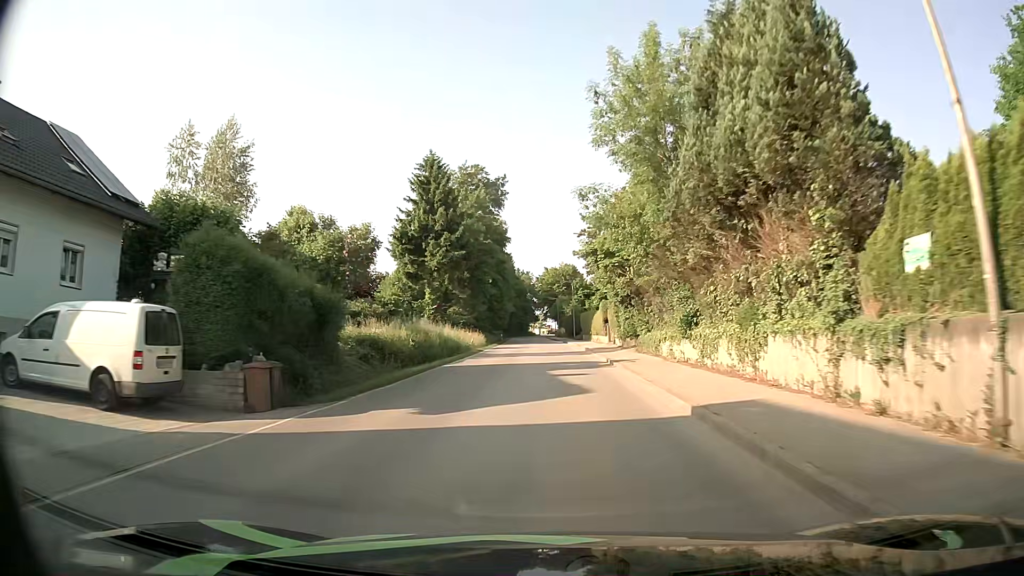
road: tertiary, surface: asphalt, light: Day
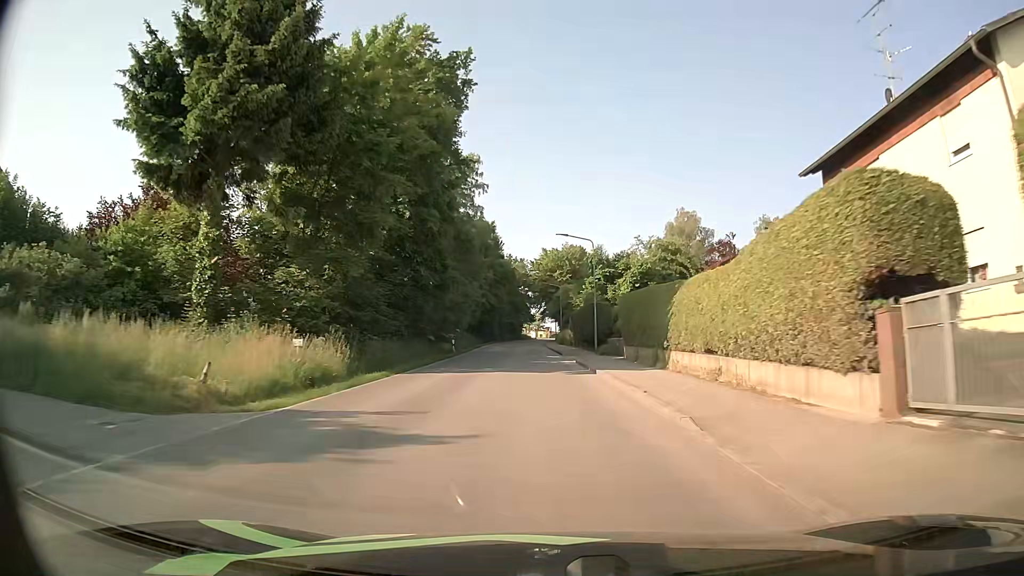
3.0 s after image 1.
(+0.7, +42.9) m; +1°
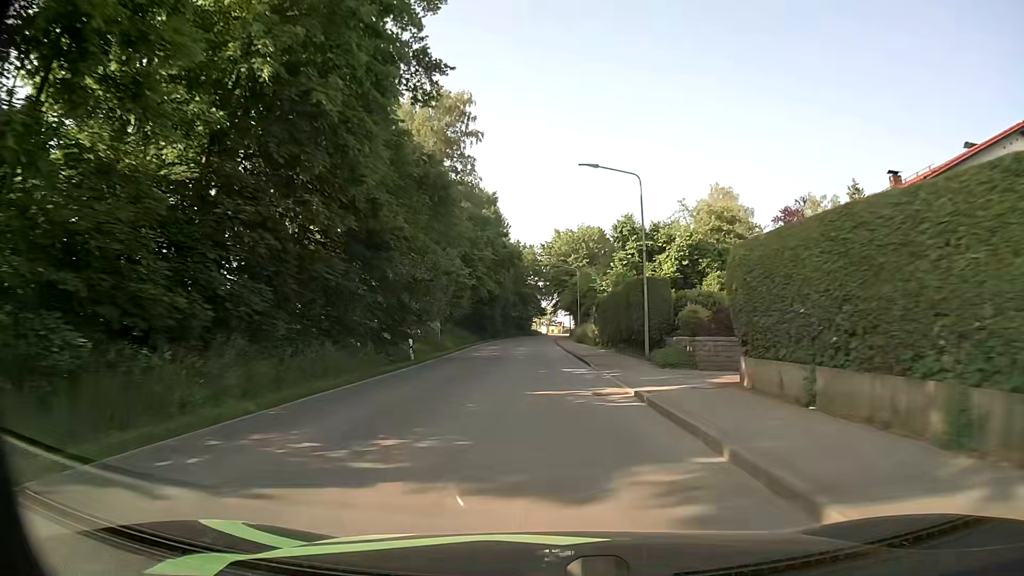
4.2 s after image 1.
(-0.2, +17.8) m; -1°
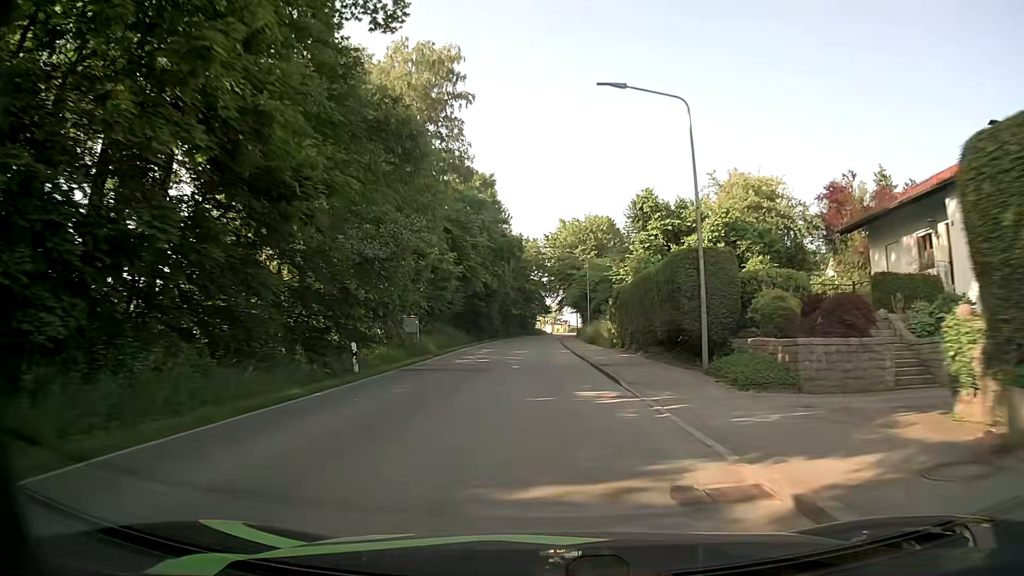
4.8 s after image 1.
(0.0, +8.9) m; -1°
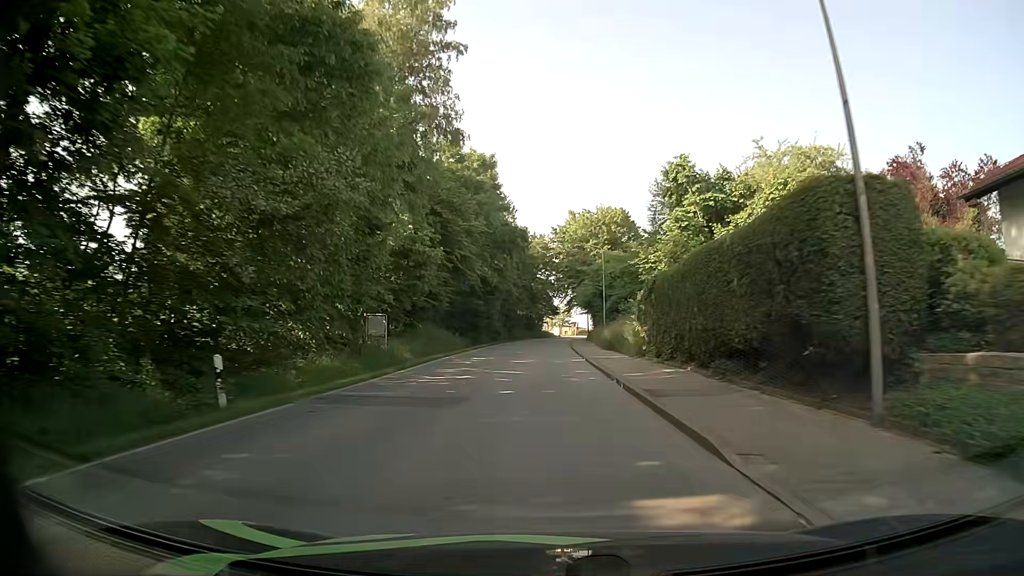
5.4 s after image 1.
(0.0, +8.7) m; 0°
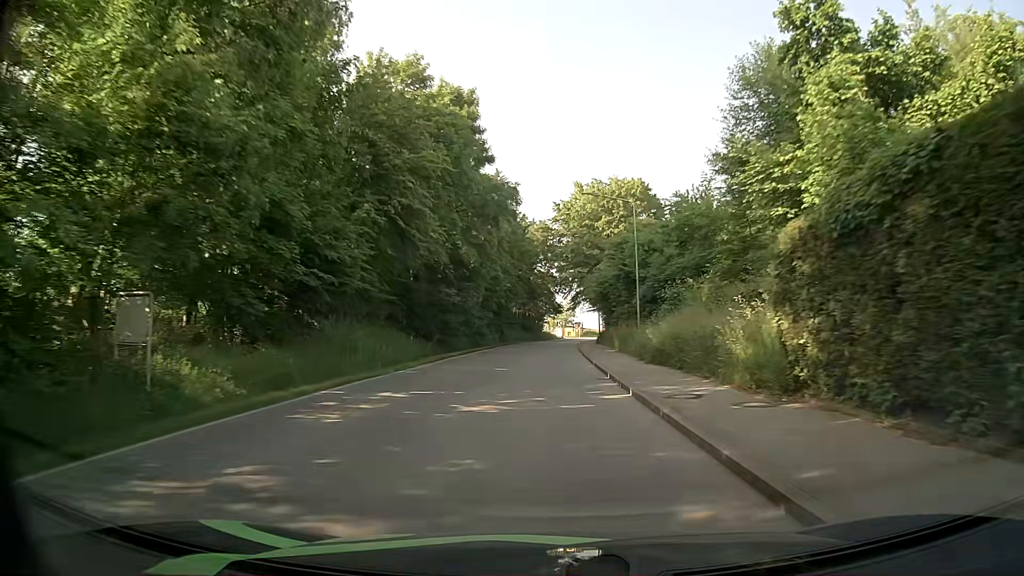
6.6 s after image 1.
(+0.1, +17.5) m; +1°
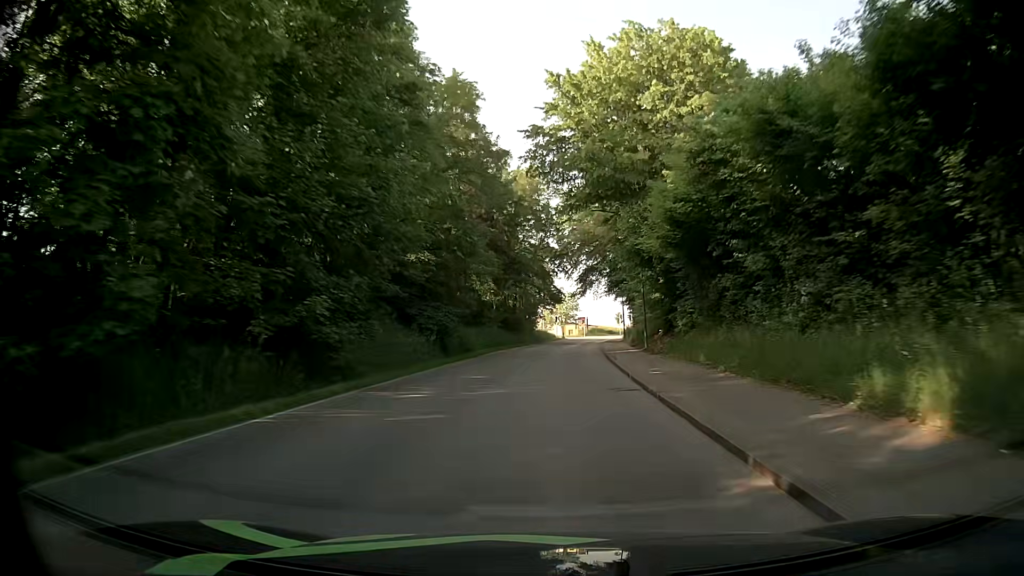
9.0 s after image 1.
(-0.2, +35.6) m; 0°
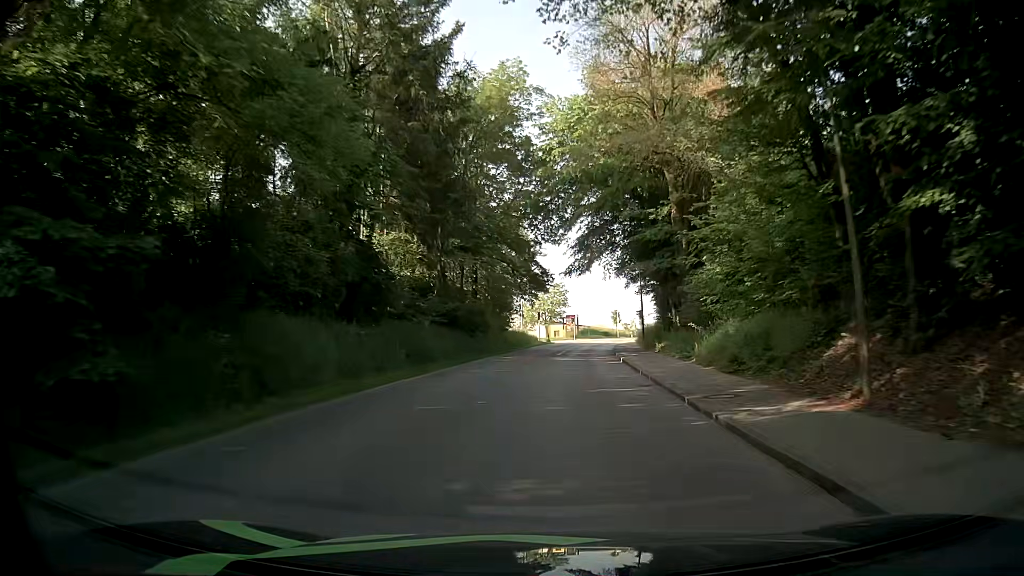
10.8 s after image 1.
(+0.3, +26.3) m; +2°
(0, +10) (0, +20) (+1, +30) (+1, +40) (+2, +50) (+3, +60) (+5, +70) (+7, +80) (+10, +89) (+13, +99) m
